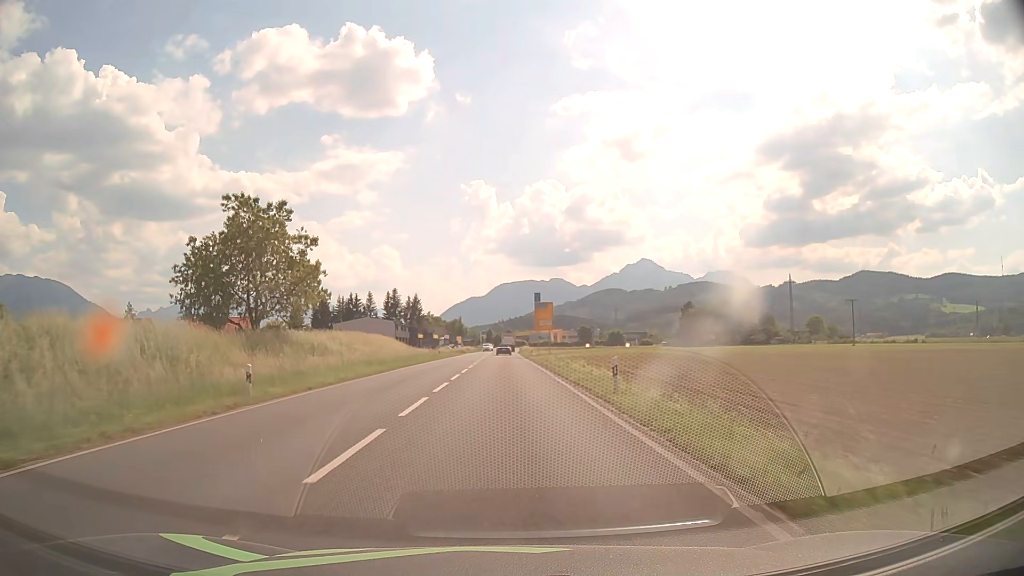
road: primary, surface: asphalt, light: Day
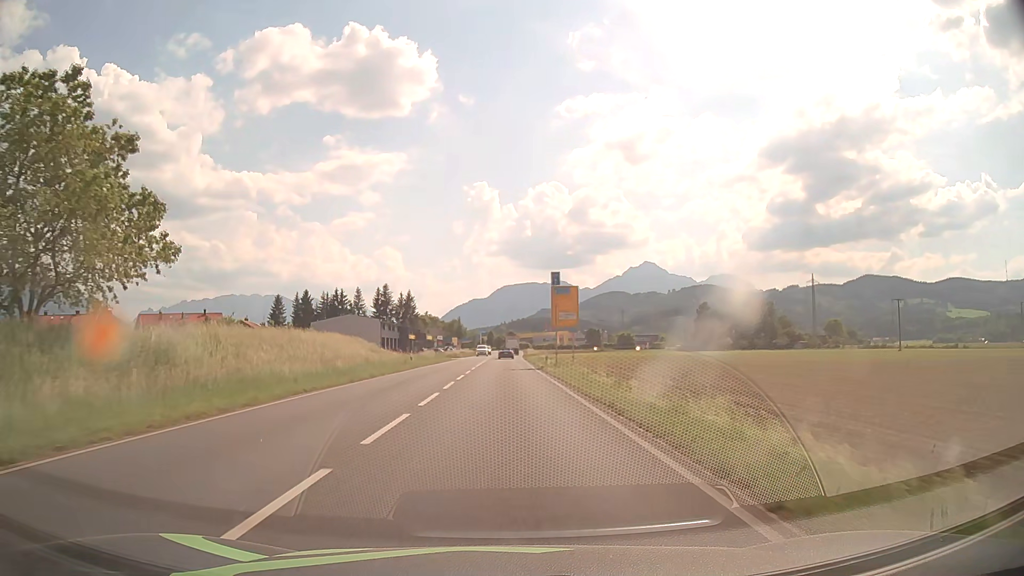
(0.0, +21.4) m; 0°
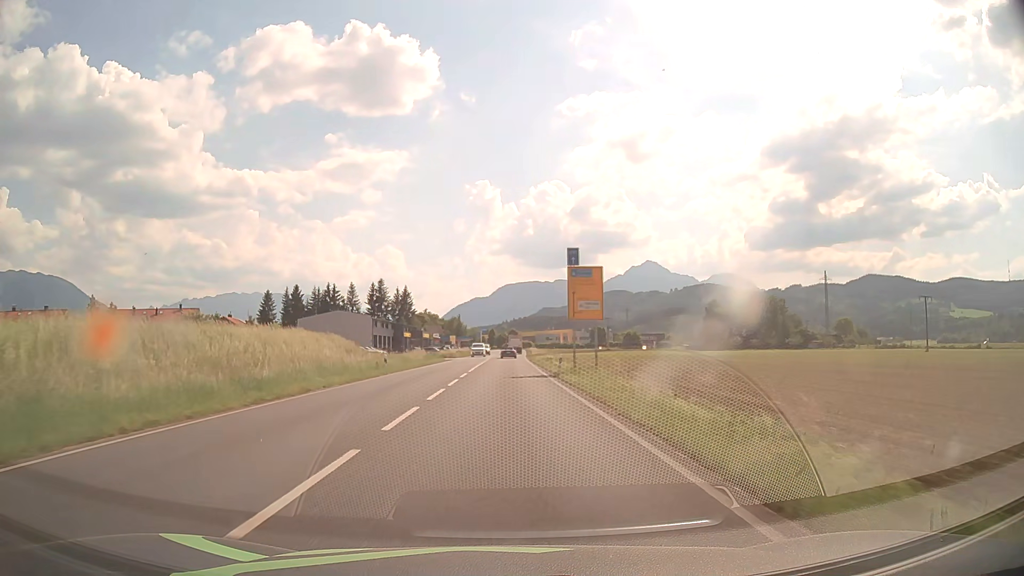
(0.0, +10.7) m; 0°
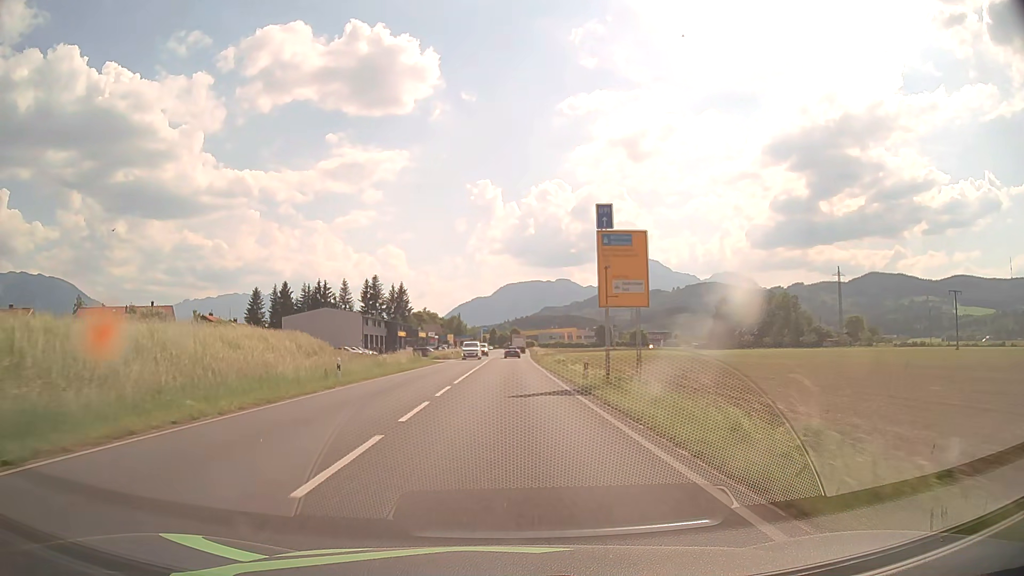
(0.0, +10.7) m; 0°
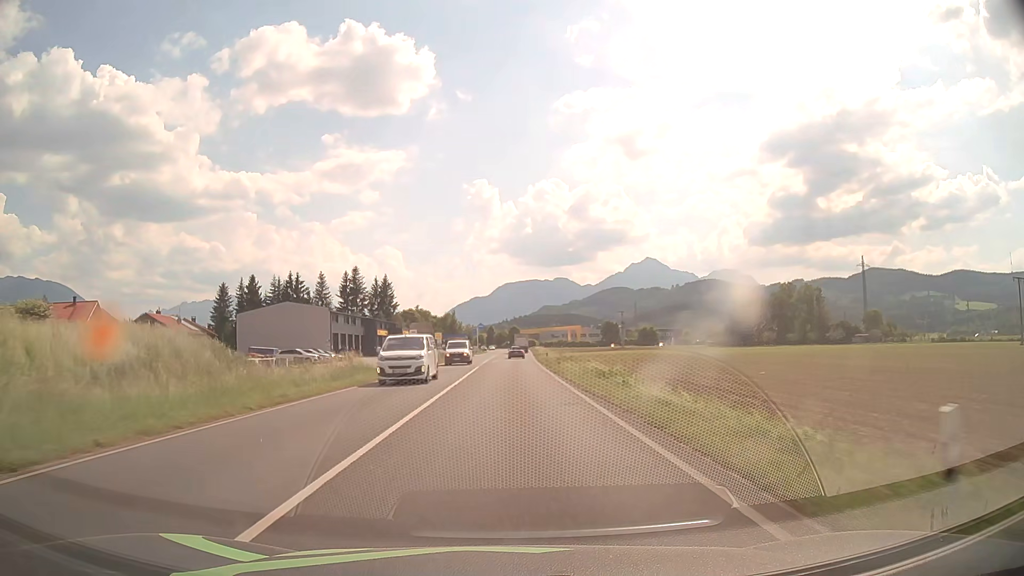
(0.0, +21.5) m; 0°
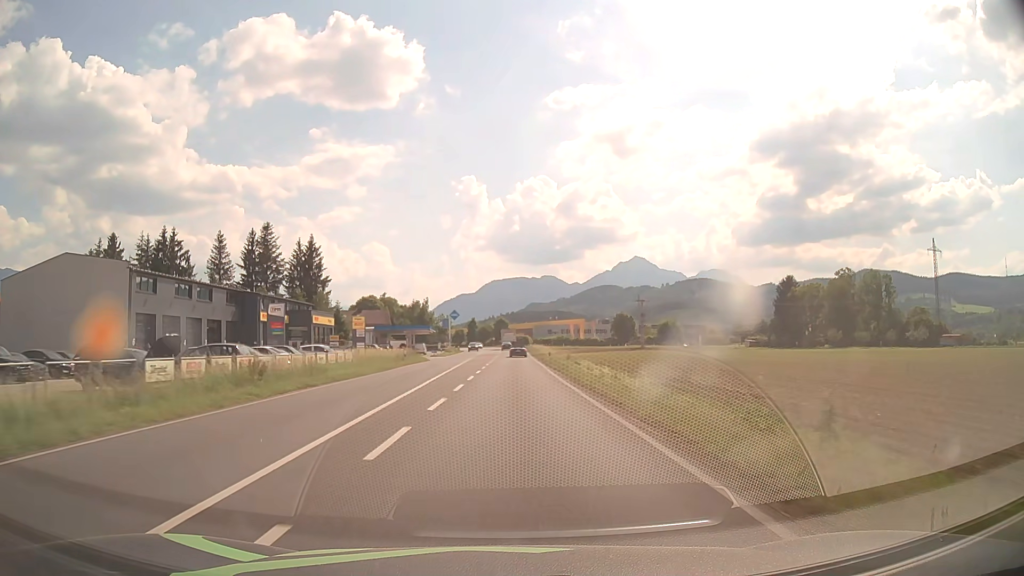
(+0.5, +53.9) m; +1°
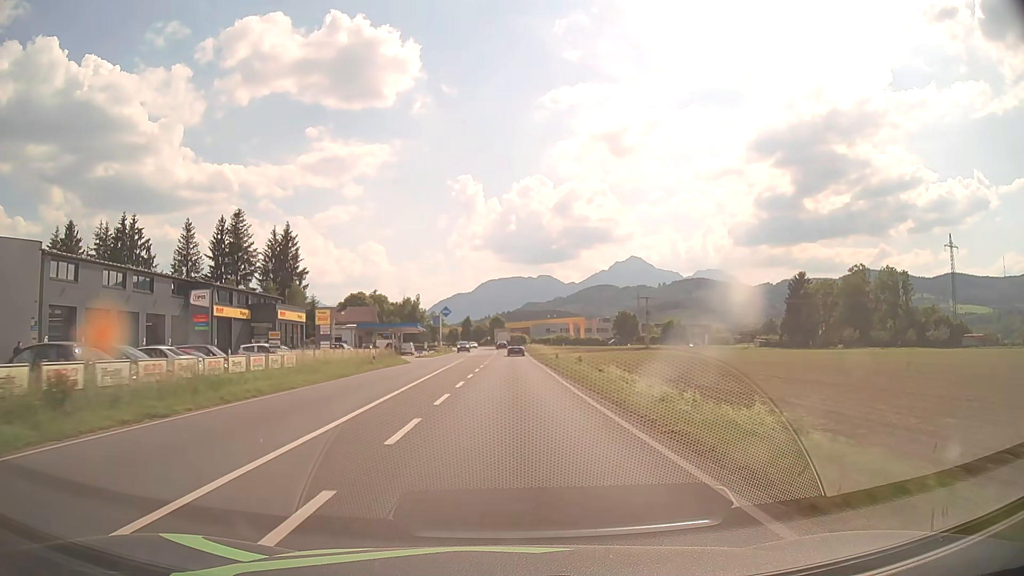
(0.0, +10.8) m; 0°
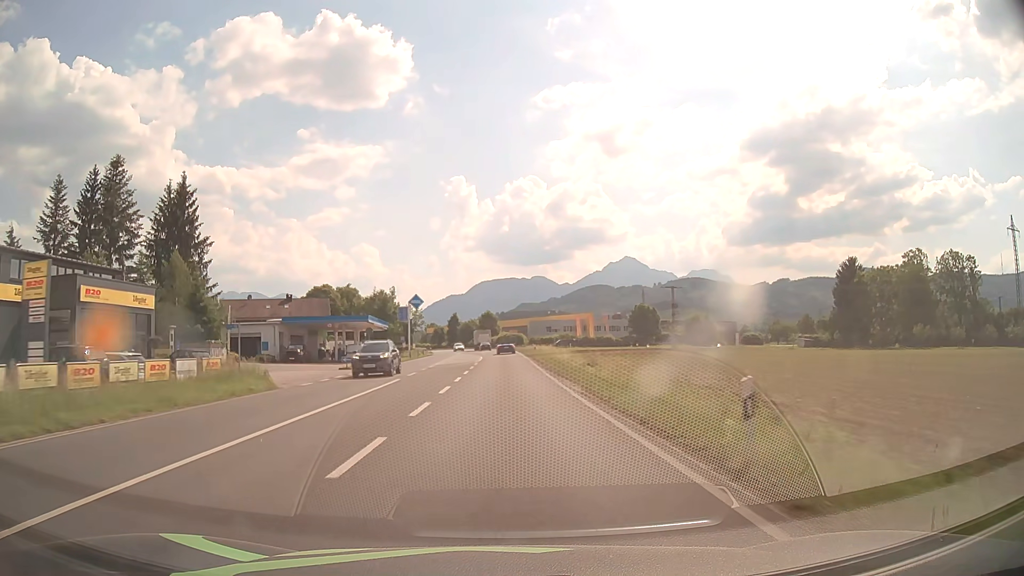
(+0.2, +32.4) m; +1°
(0, +10) (0, +20) (0, +30) (0, +40) (0, +50) (0, +60) (-1, +70) (-1, +80) (-1, +90) (-2, +100) m
